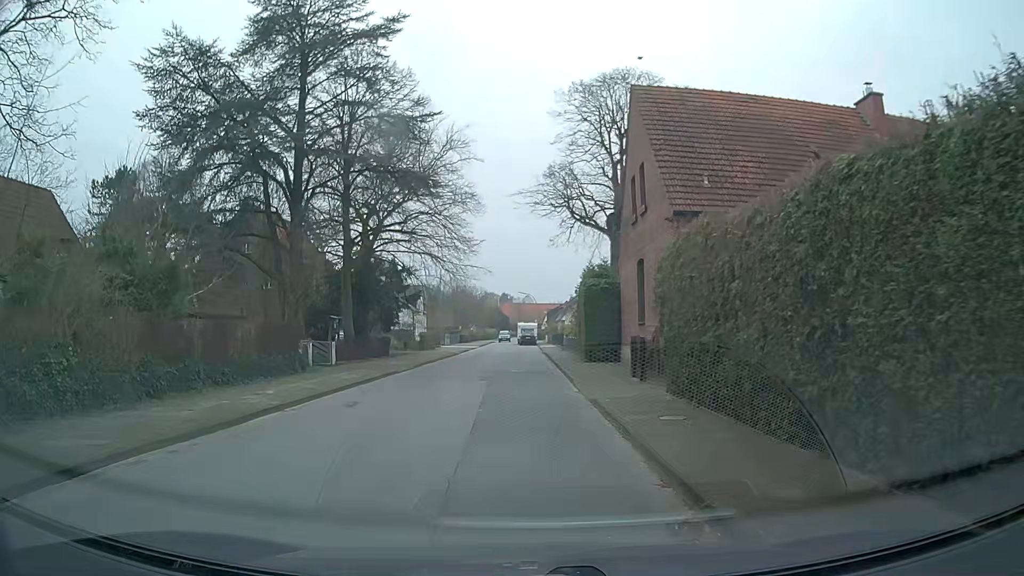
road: residential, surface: asphalt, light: Day
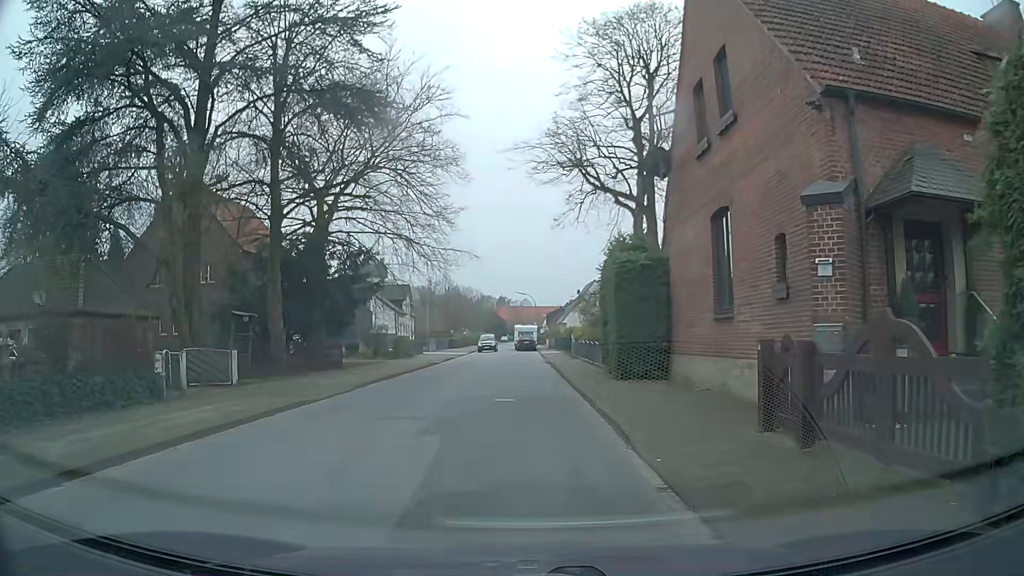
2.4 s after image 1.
(-0.1, +10.3) m; 0°
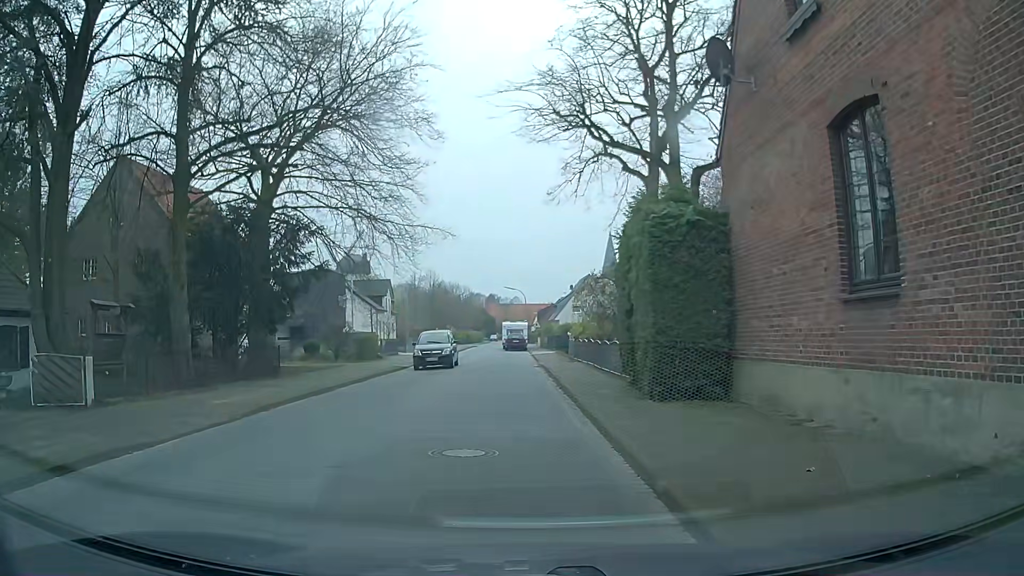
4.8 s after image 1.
(0.0, +6.7) m; 0°
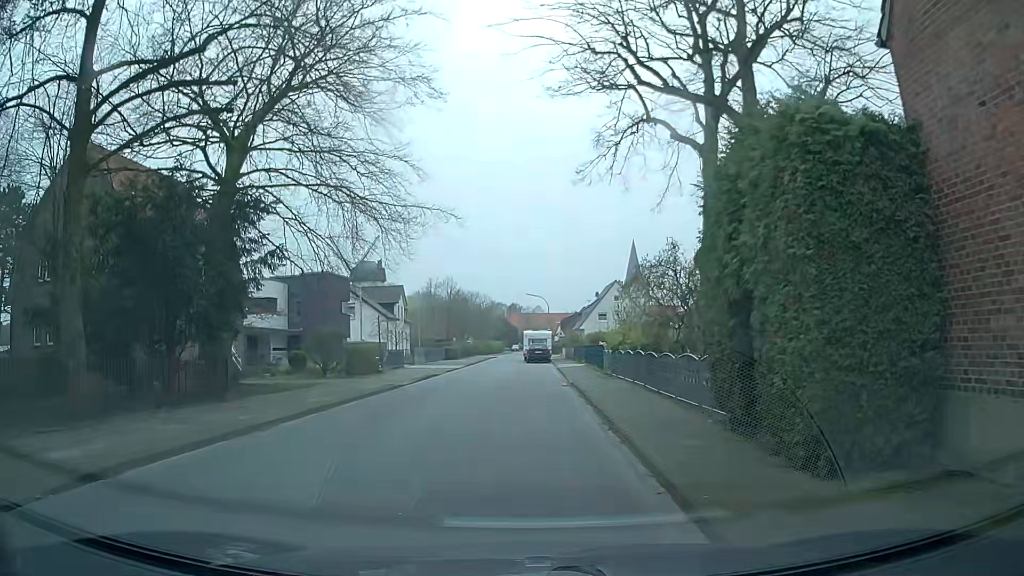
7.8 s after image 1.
(-0.1, +6.4) m; -3°
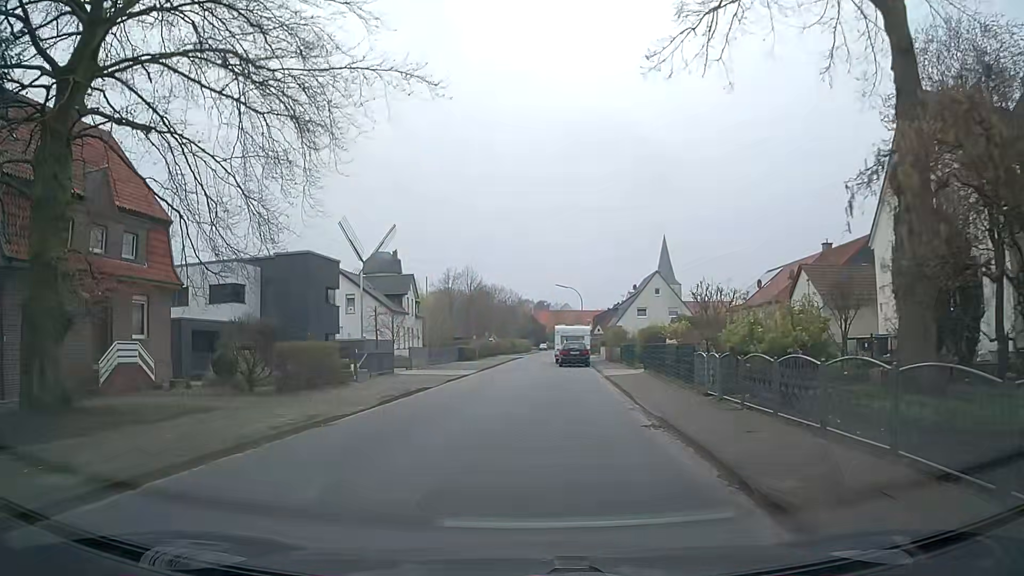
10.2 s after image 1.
(0.0, +11.9) m; -2°
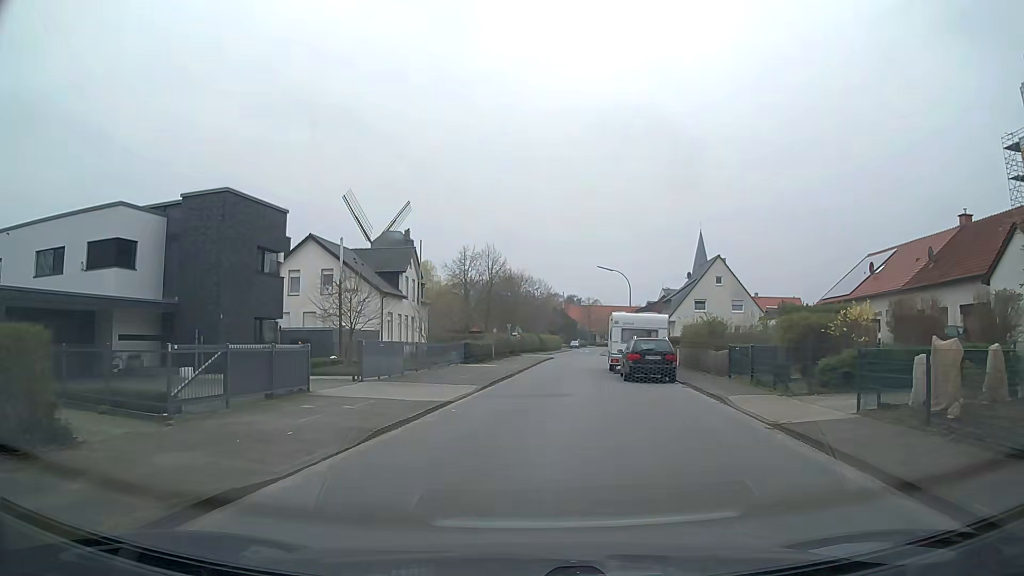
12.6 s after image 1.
(-0.3, +16.5) m; -2°
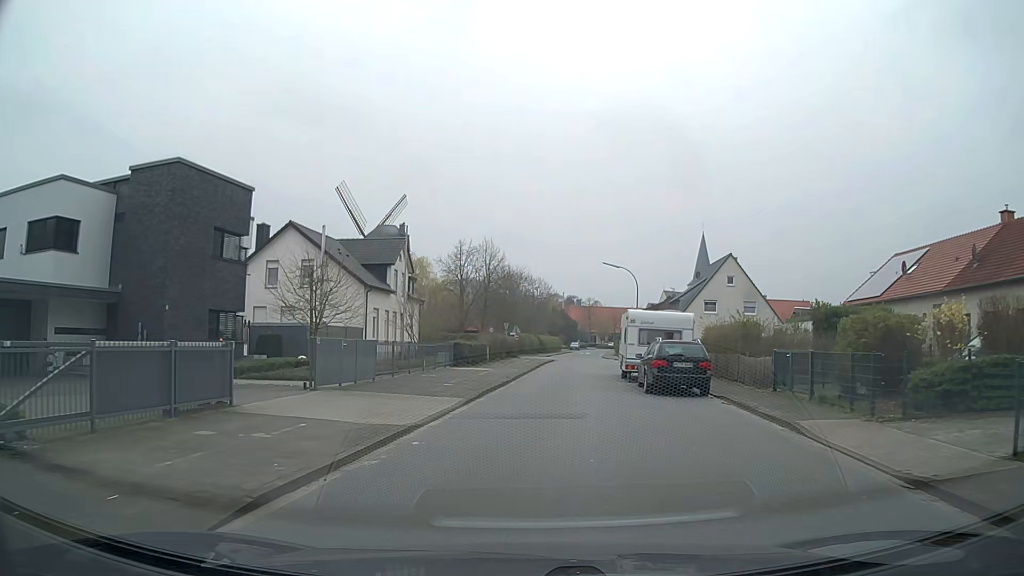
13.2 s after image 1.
(-0.1, +4.5) m; -1°
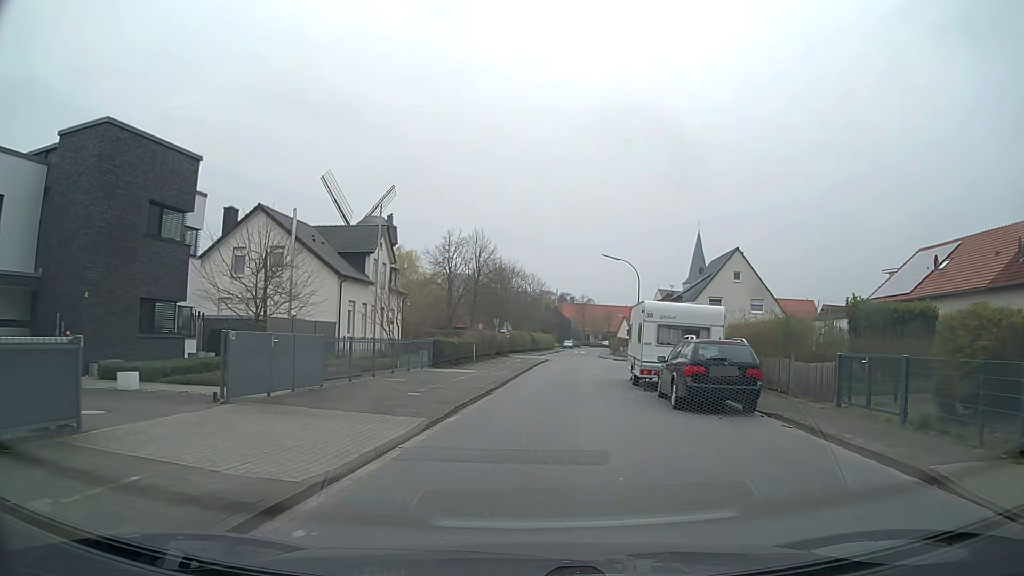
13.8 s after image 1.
(+0.1, +4.5) m; +1°
(0, +10) (+1, +20) (+2, +30) (+4, +40) (+4, +50) (+5, +60) (+6, +70) (+6, +80) (+7, +90) (+9, +100) m
